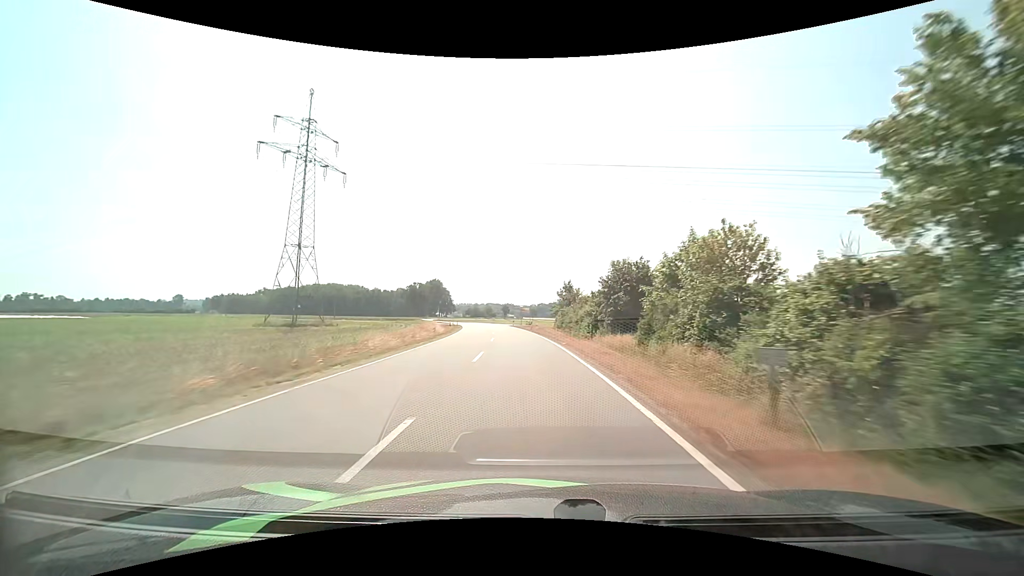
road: tertiary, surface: asphalt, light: Day
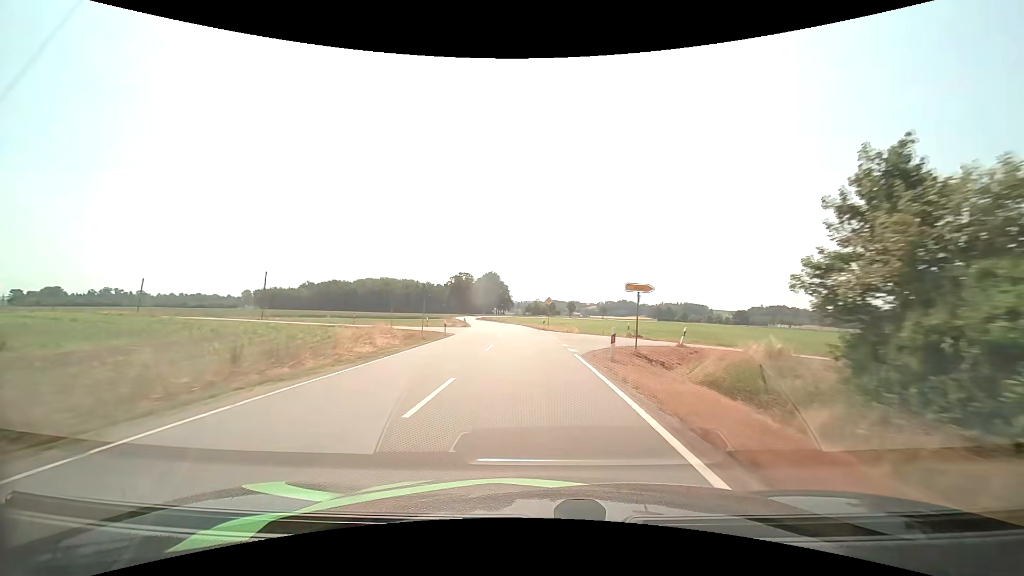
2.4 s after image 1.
(-4.0, +57.1) m; -8°
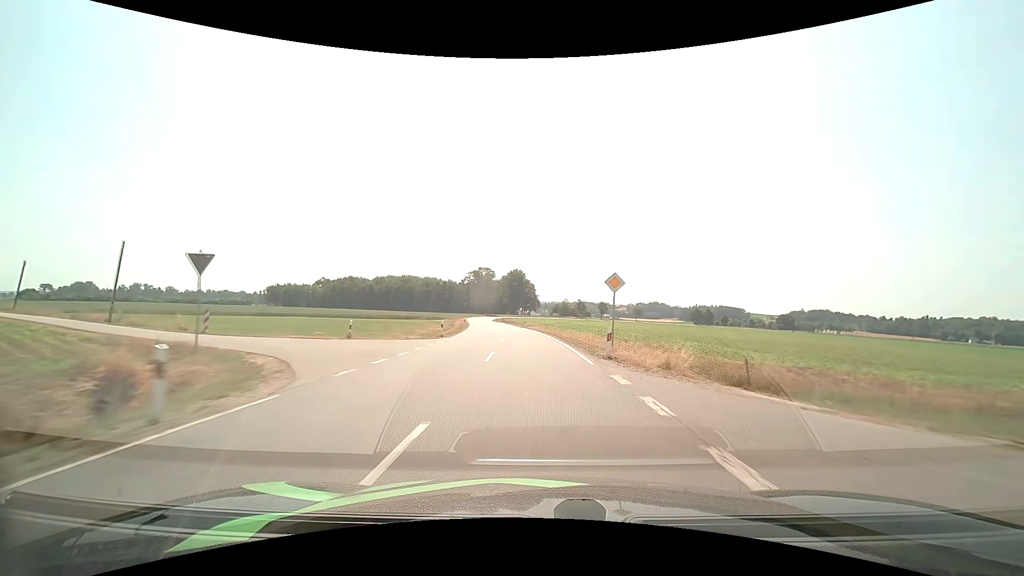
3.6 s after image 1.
(-0.8, +28.7) m; -3°
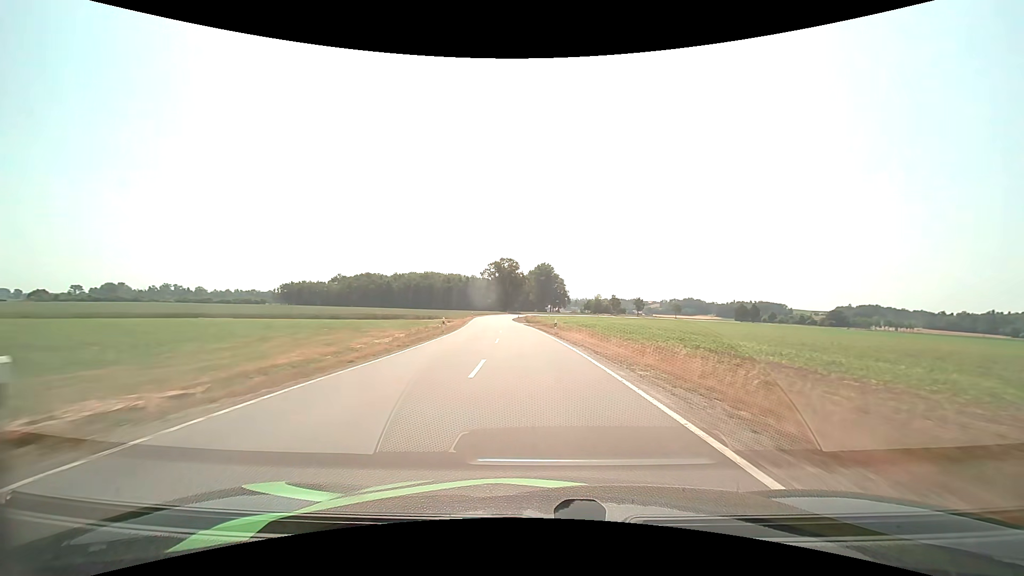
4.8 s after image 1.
(-0.7, +28.6) m; -3°
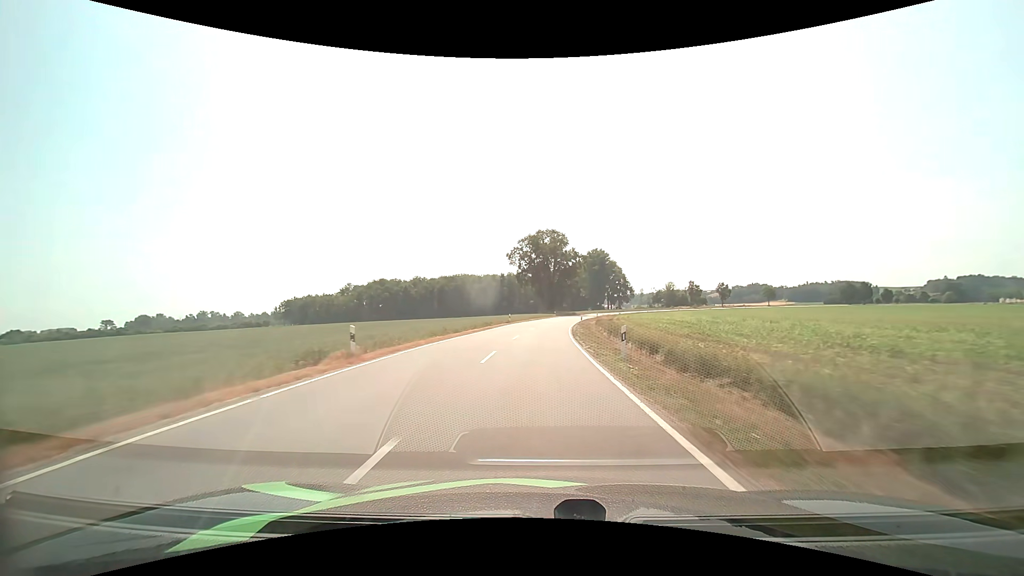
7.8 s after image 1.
(-4.3, +69.8) m; -5°
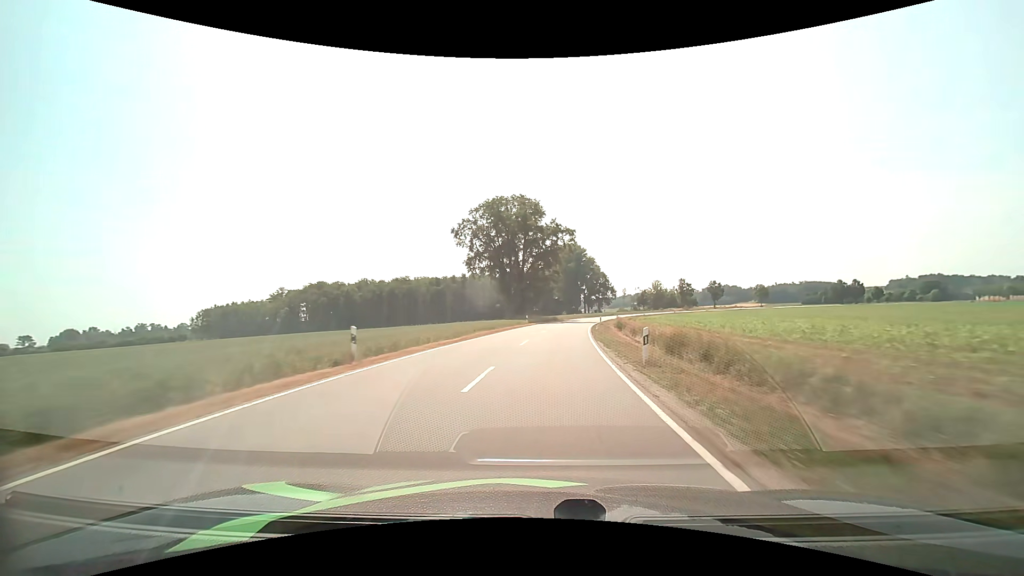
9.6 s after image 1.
(+0.8, +41.1) m; +3°
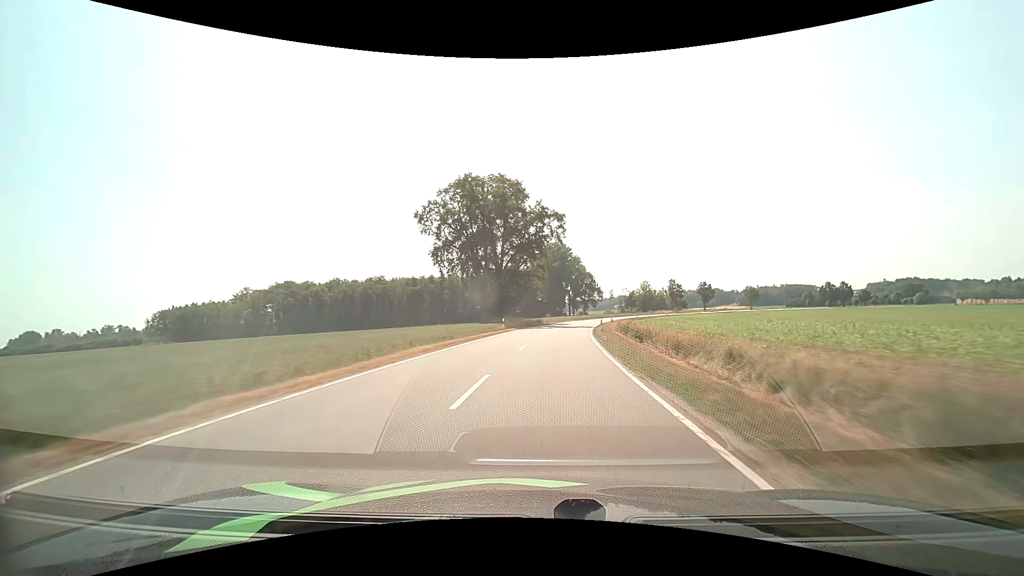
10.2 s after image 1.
(+0.2, +13.7) m; +2°
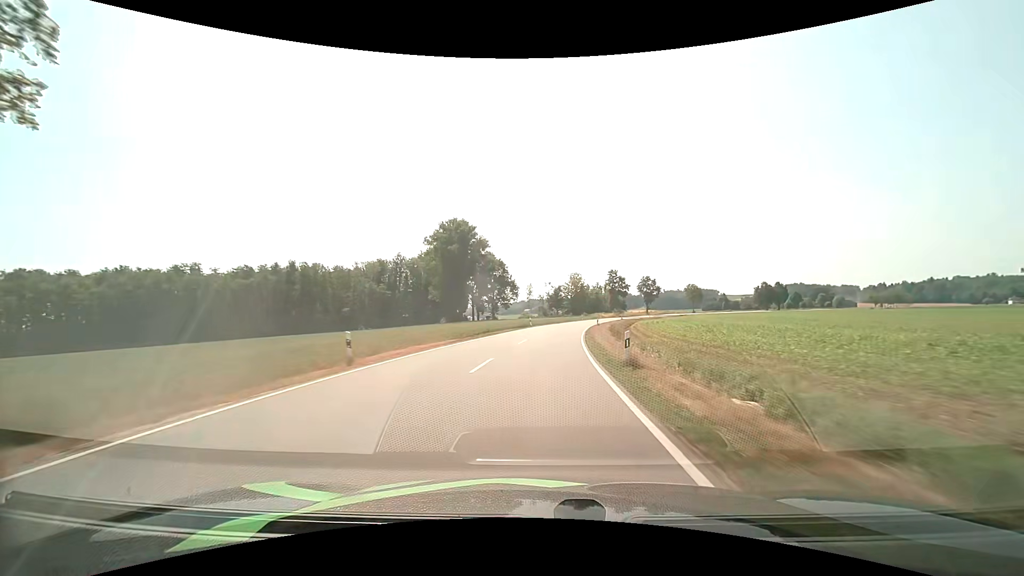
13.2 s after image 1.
(+6.8, +67.1) m; +11°
(0, +10) (0, +20) (+1, +30) (+2, +40) (+3, +50) (+4, +60) (+6, +70) (+8, +79) (+10, +89) (+13, +99) m
